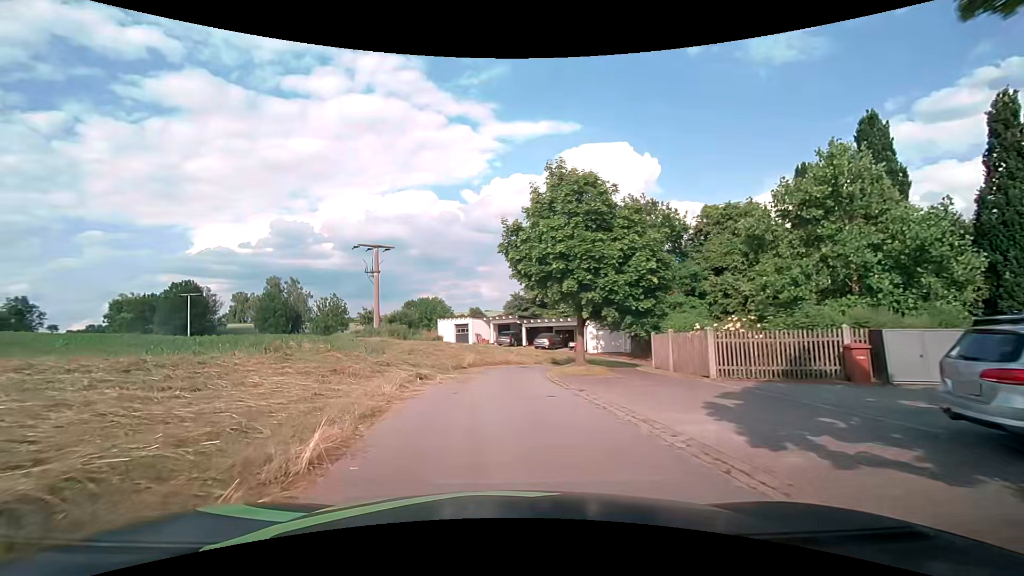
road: residential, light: Day
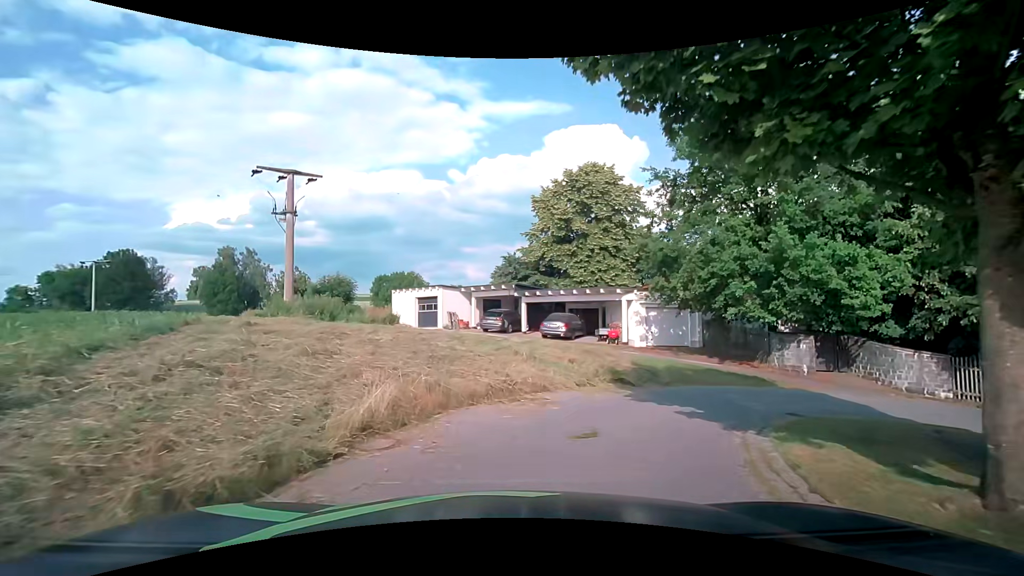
(-0.3, +18.1) m; +2°
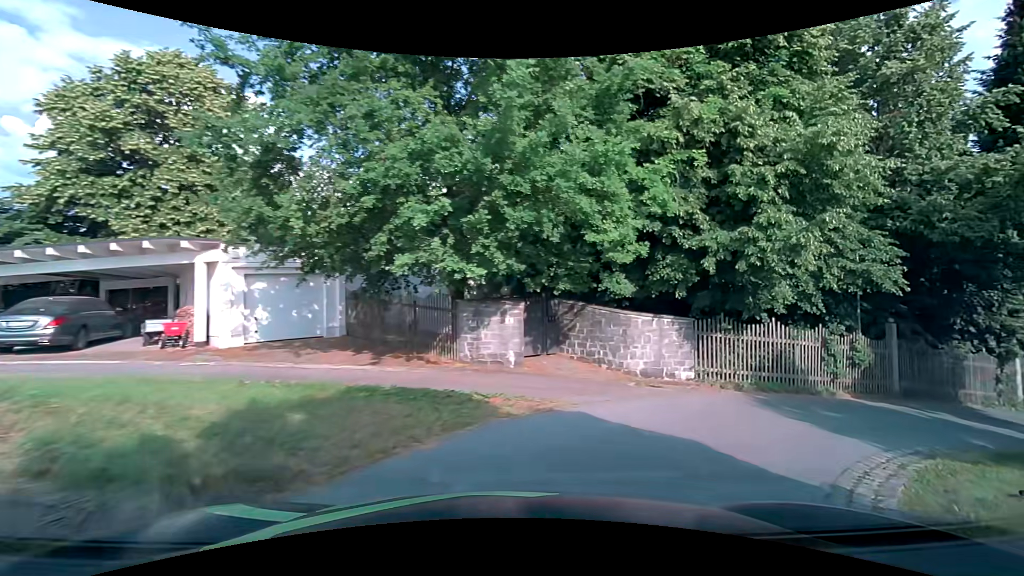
(+3.2, +11.0) m; +39°
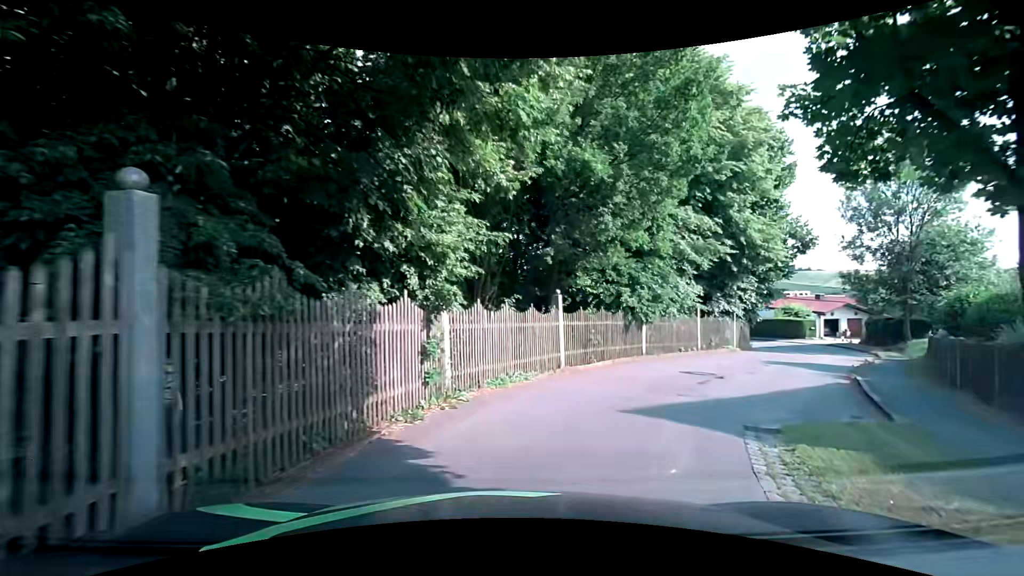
(+7.9, +12.0) m; +61°
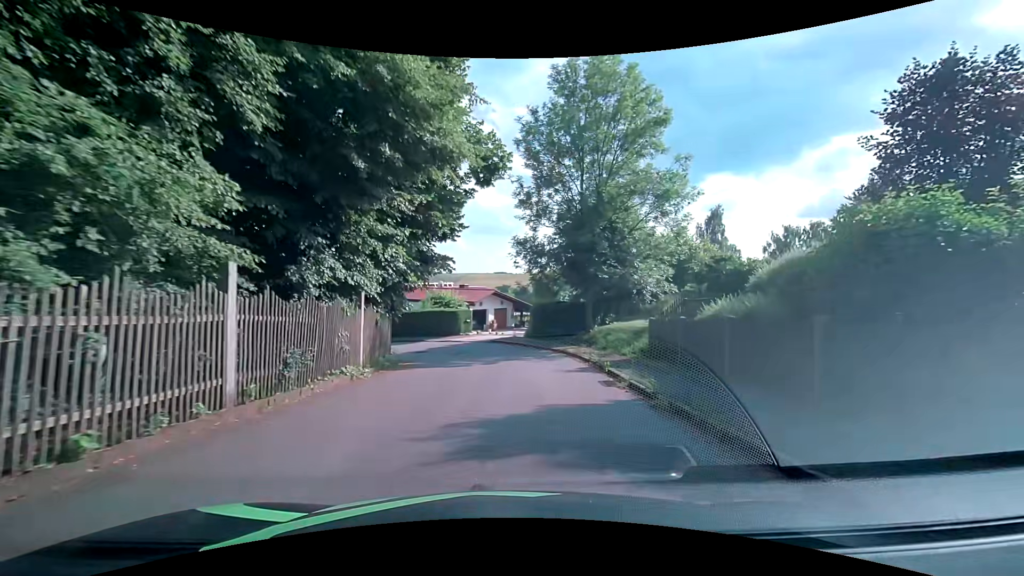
(+6.4, +16.4) m; +40°
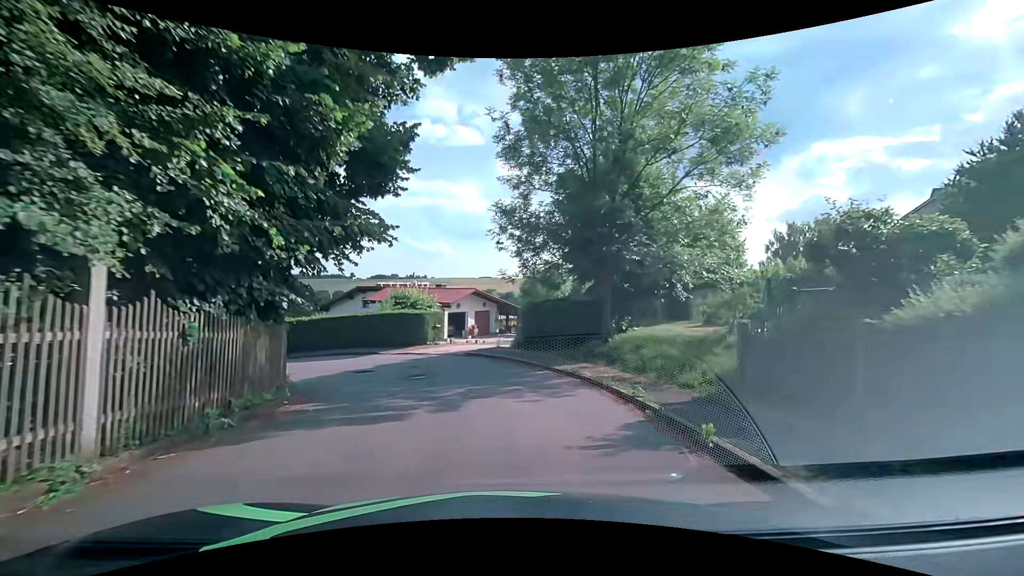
(0.0, +7.8) m; 0°
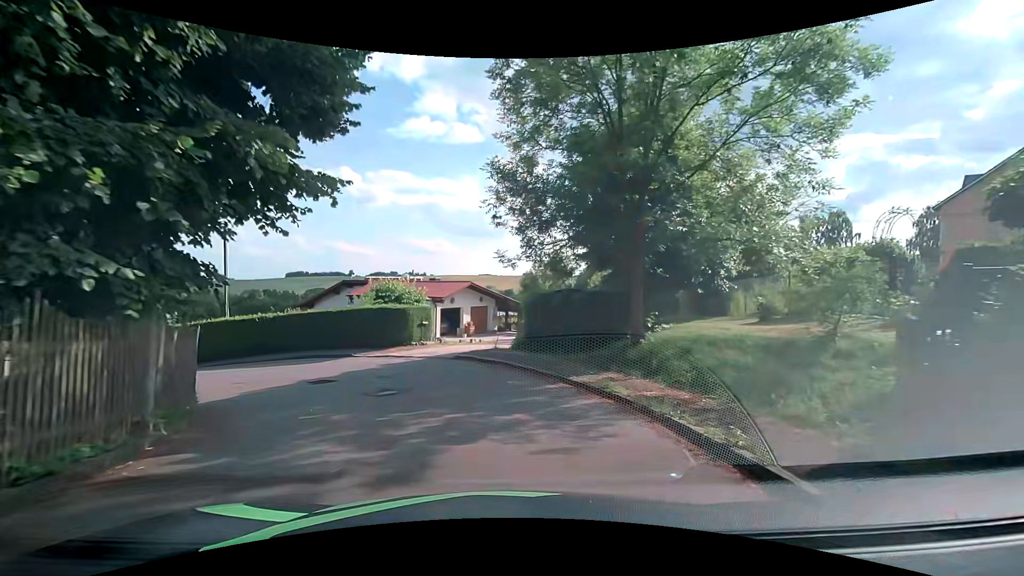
(0.0, +3.9) m; -1°
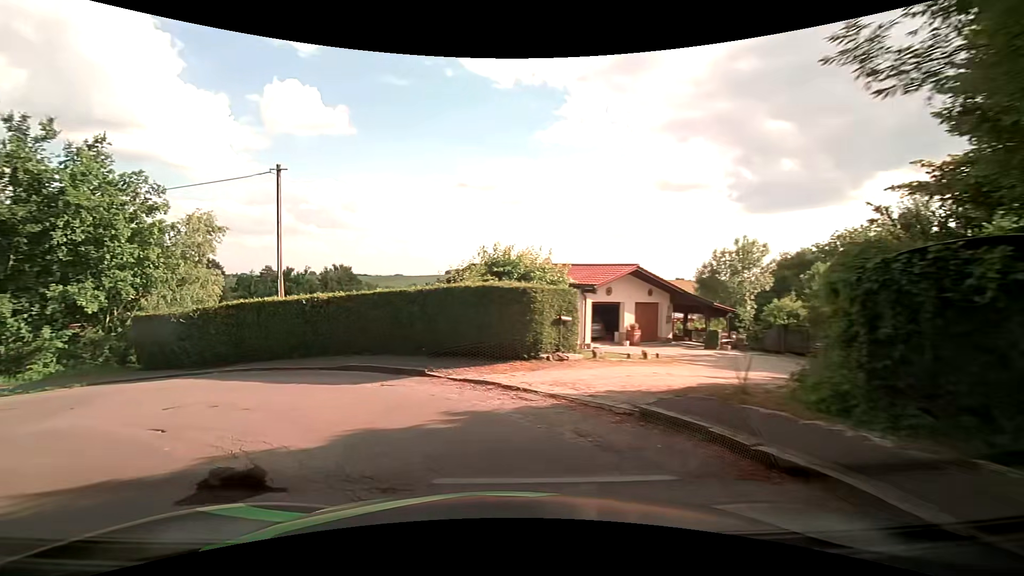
(-0.9, +10.6) m; -17°
